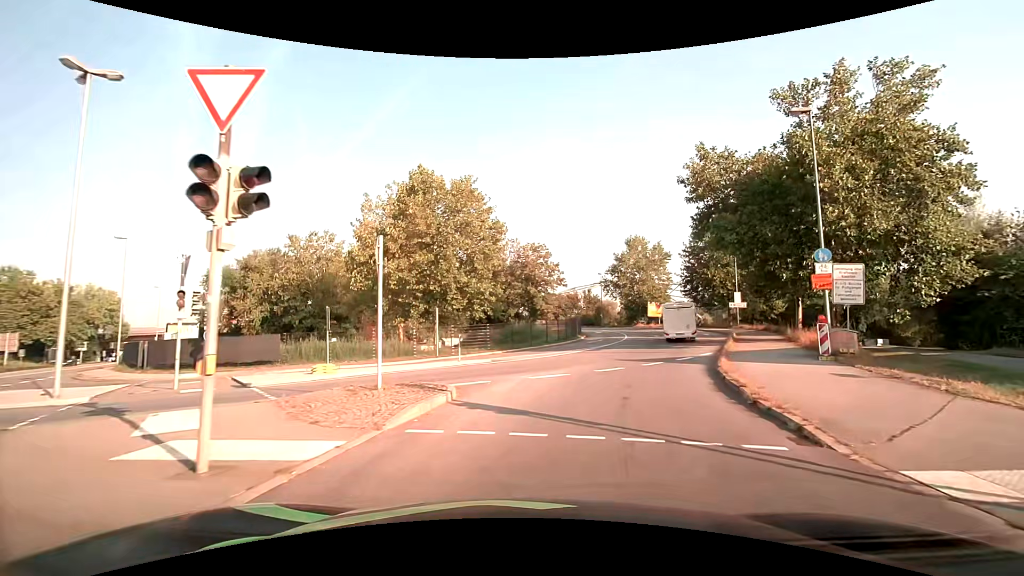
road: primary_link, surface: asphalt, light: Day
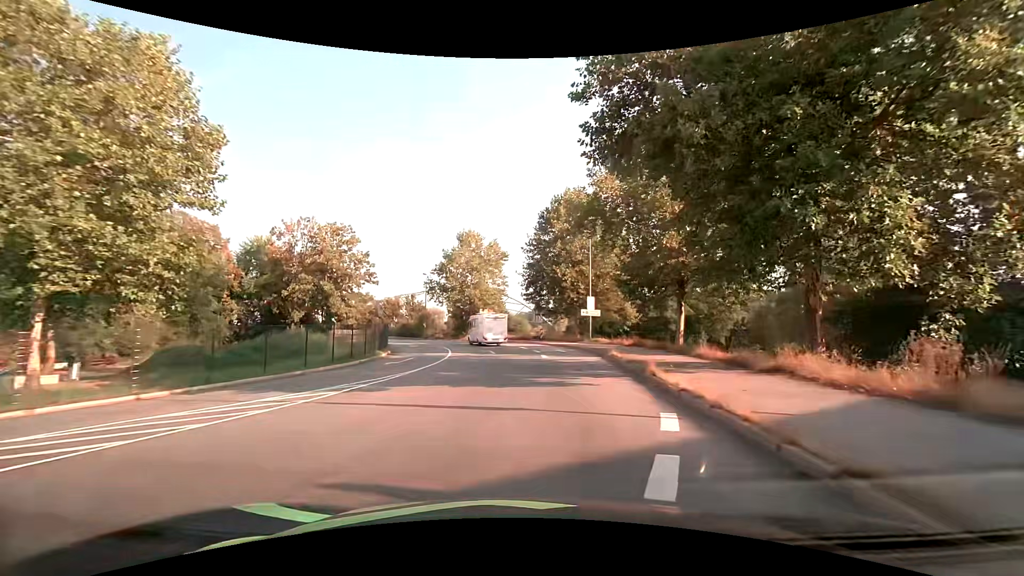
(+3.1, +16.8) m; +19°
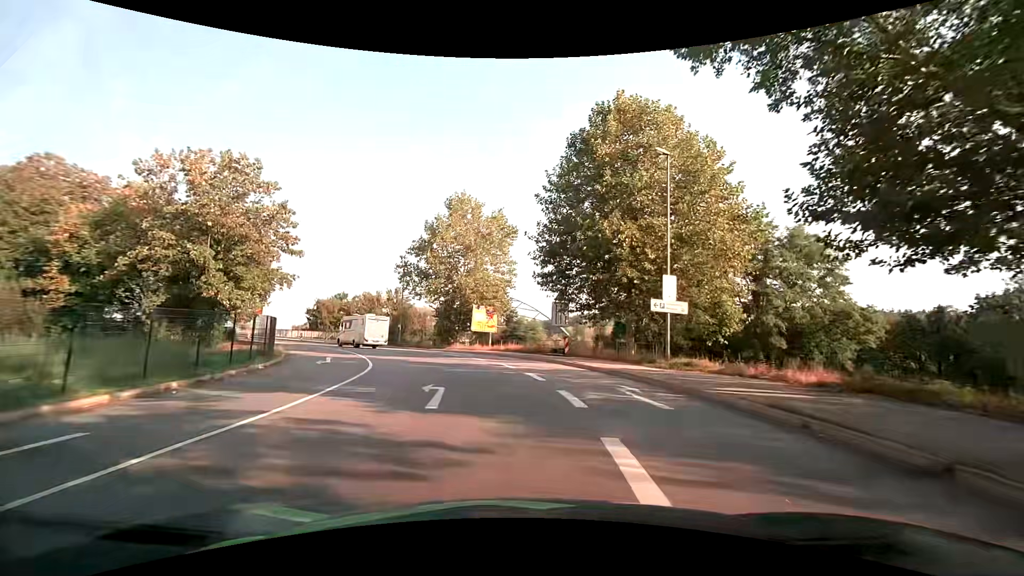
(+0.1, +22.1) m; -1°
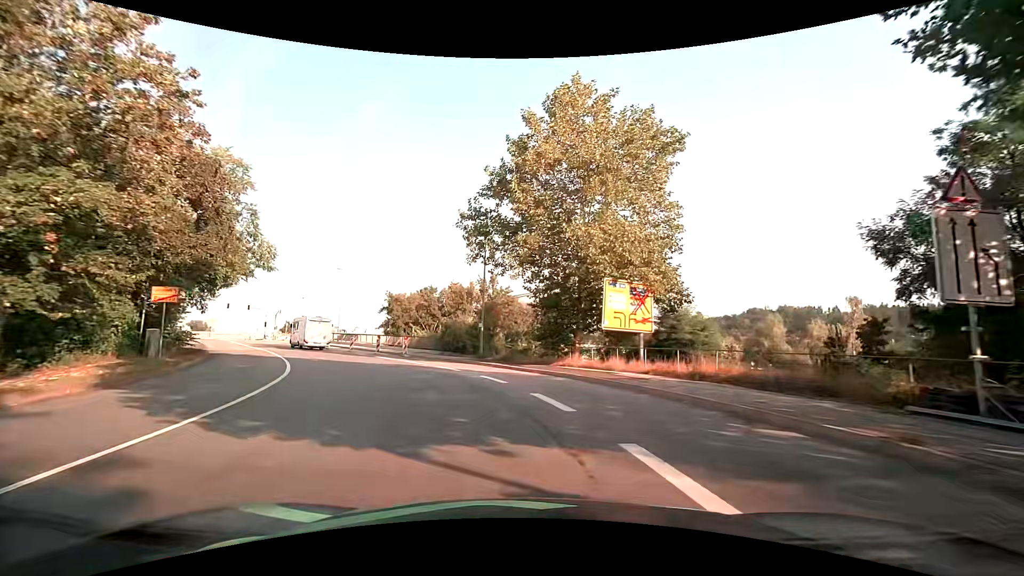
(-2.6, +23.0) m; -15°
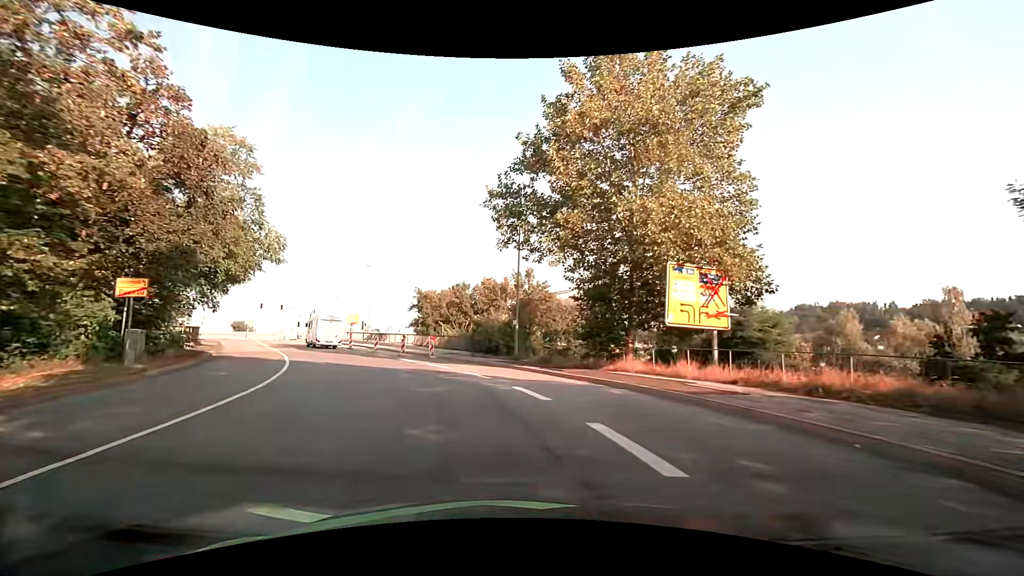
(-0.1, +4.1) m; -3°
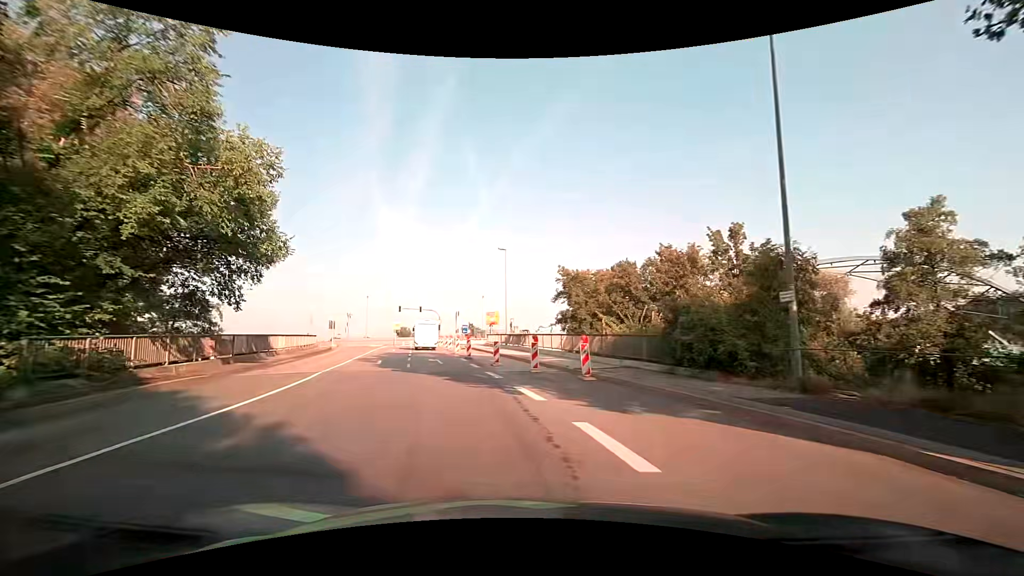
(-2.7, +16.6) m; -18°
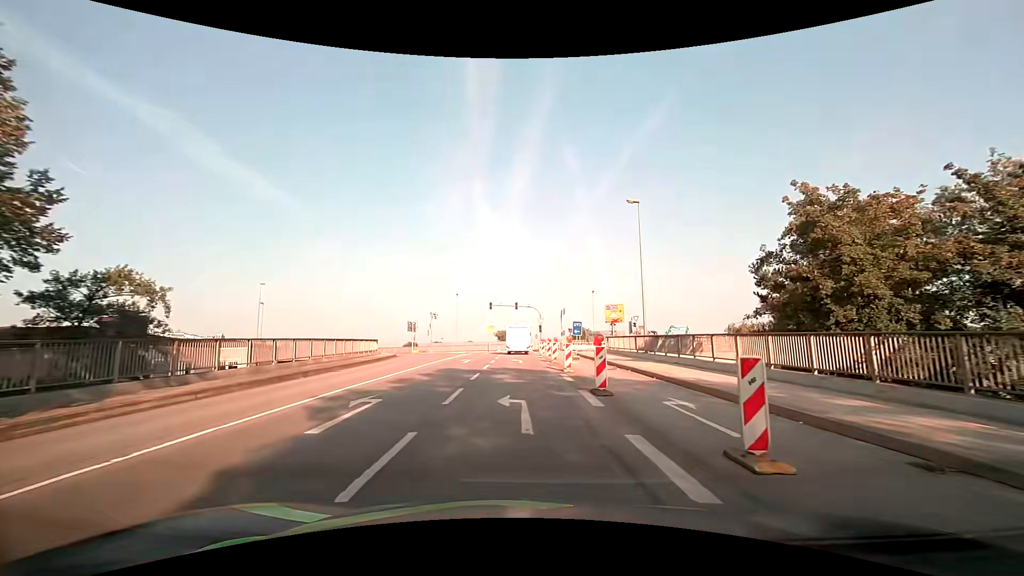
(-2.5, +18.0) m; -12°
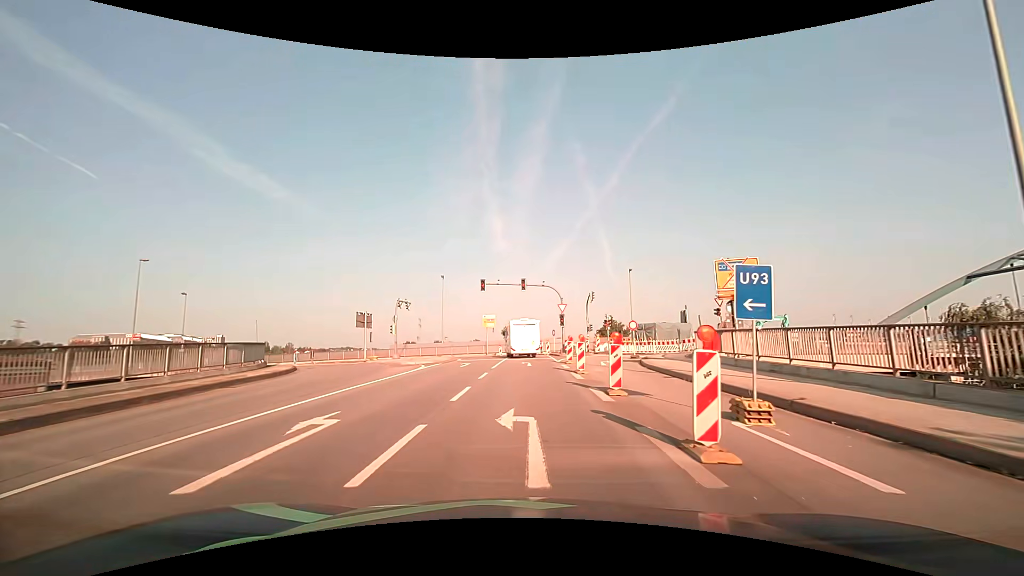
(-0.4, +23.5) m; -1°
(0, +10) (0, +20) (0, +30) (0, +40) (-2, +50) (-10, +57) (-19, +59) (-29, +60) (-39, +61) (-49, +63) m
